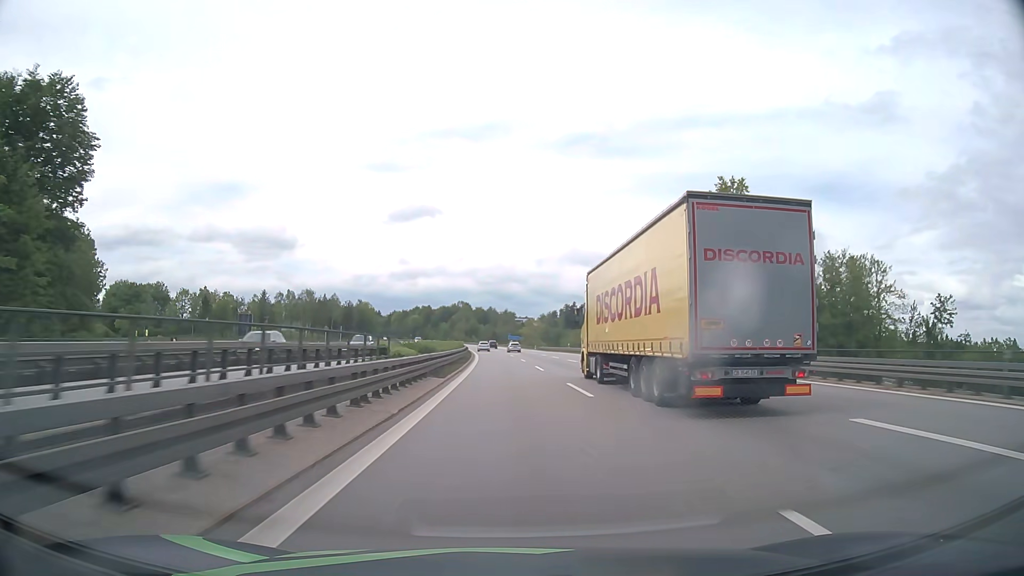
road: motorway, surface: asphalt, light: Day
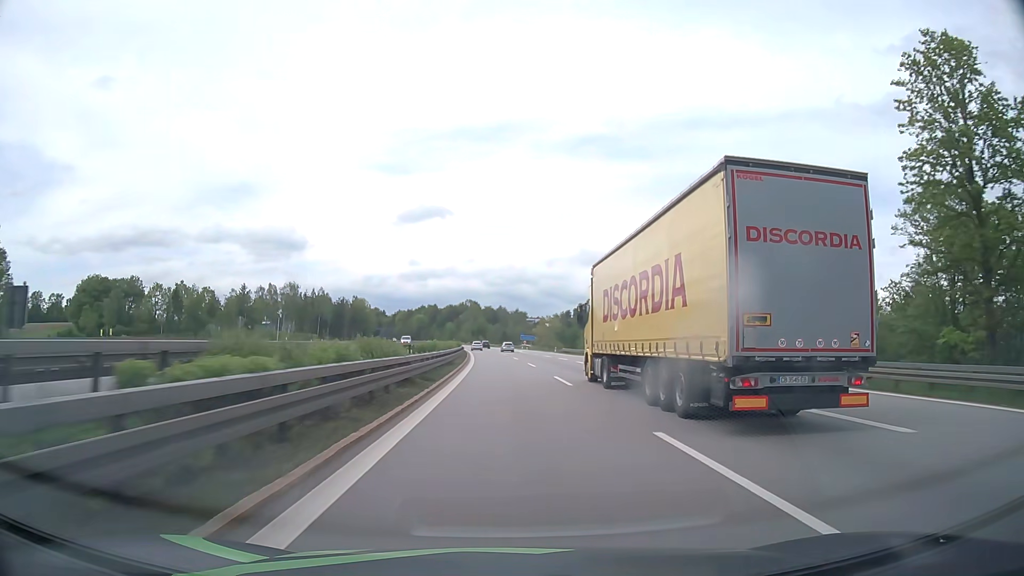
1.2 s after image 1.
(-0.3, +31.6) m; -1°
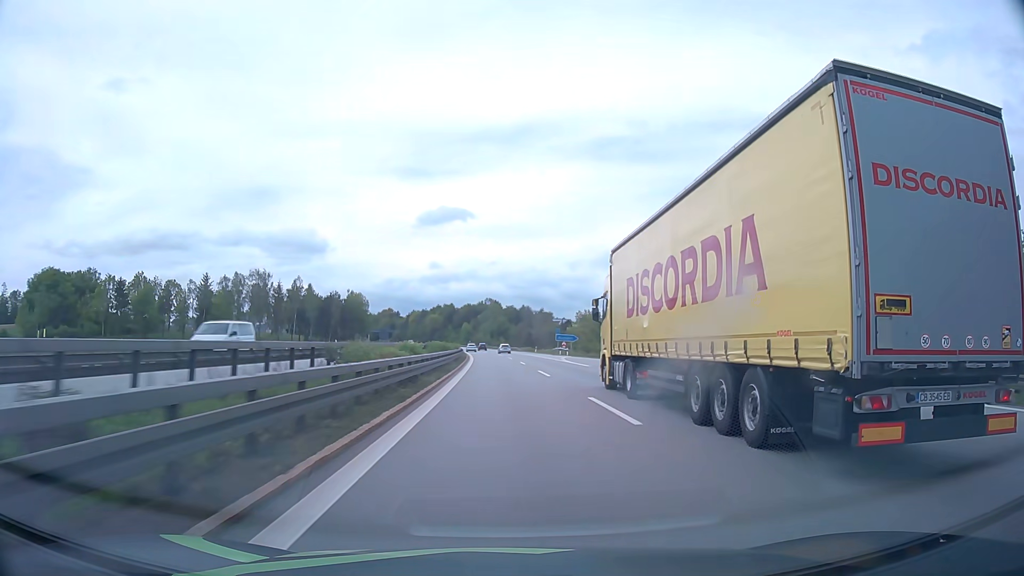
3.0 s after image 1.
(-0.8, +47.3) m; -2°
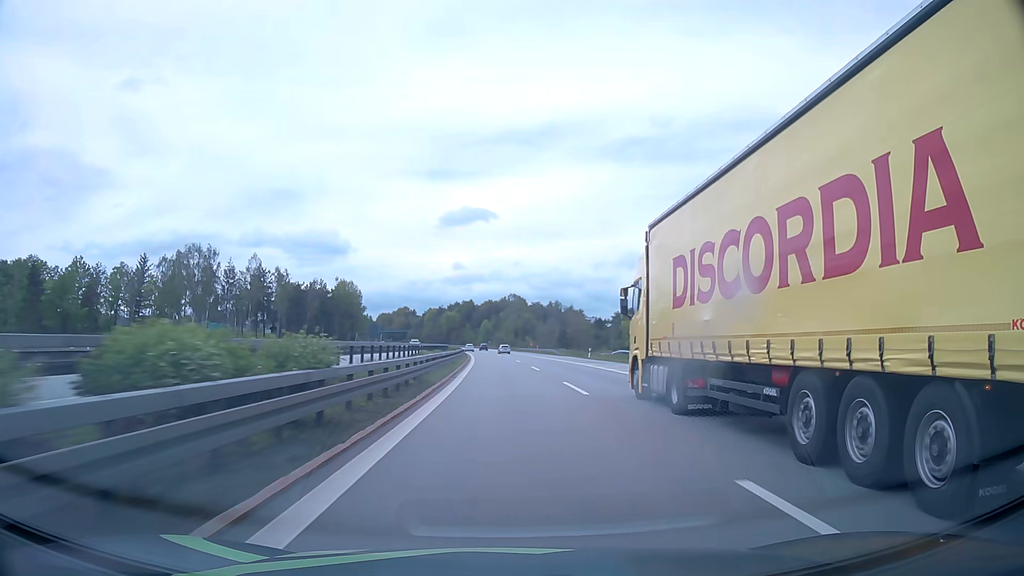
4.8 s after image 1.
(-0.9, +47.4) m; -2°
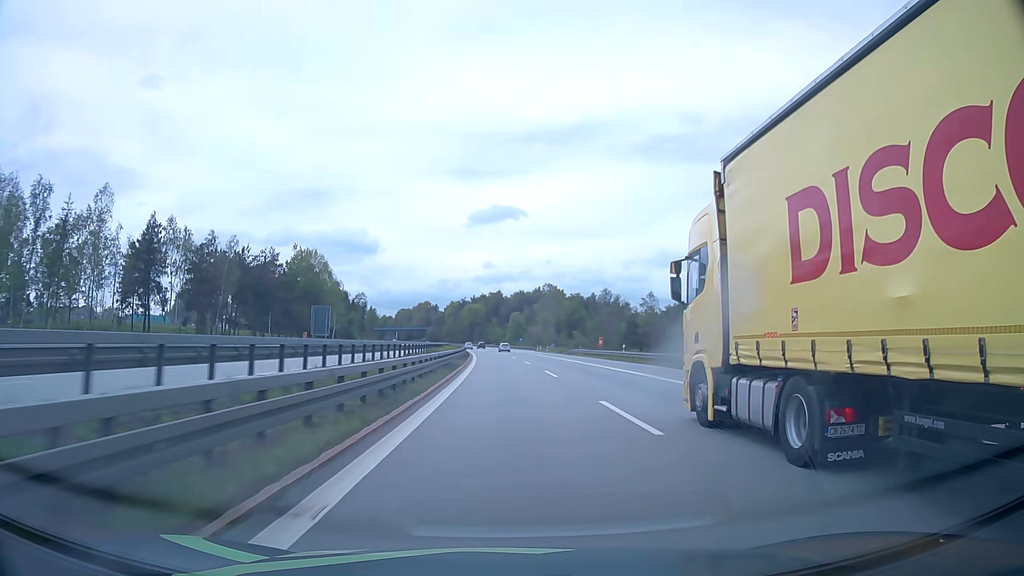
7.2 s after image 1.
(-1.4, +63.1) m; -3°
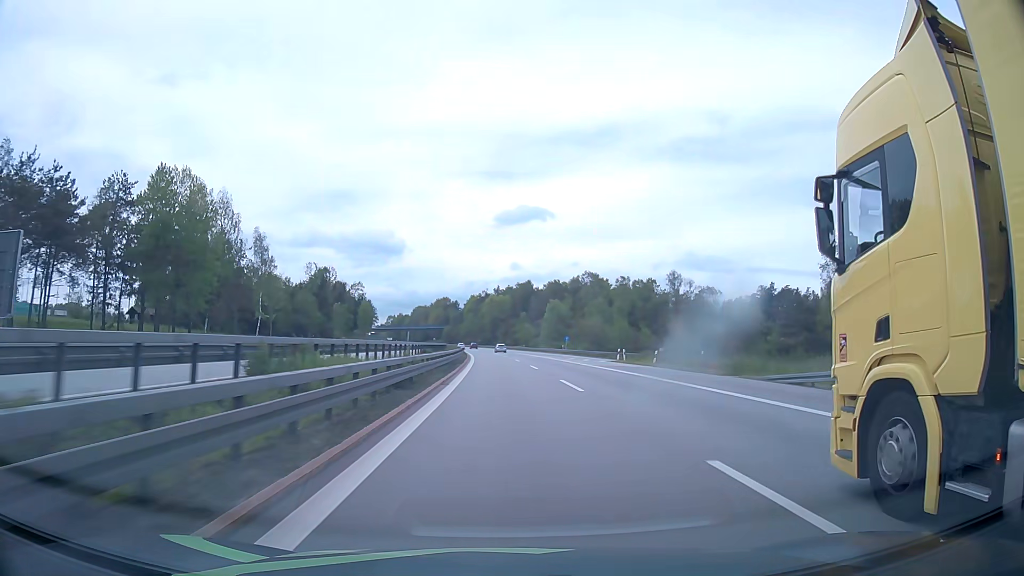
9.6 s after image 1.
(-1.1, +63.1) m; -2°
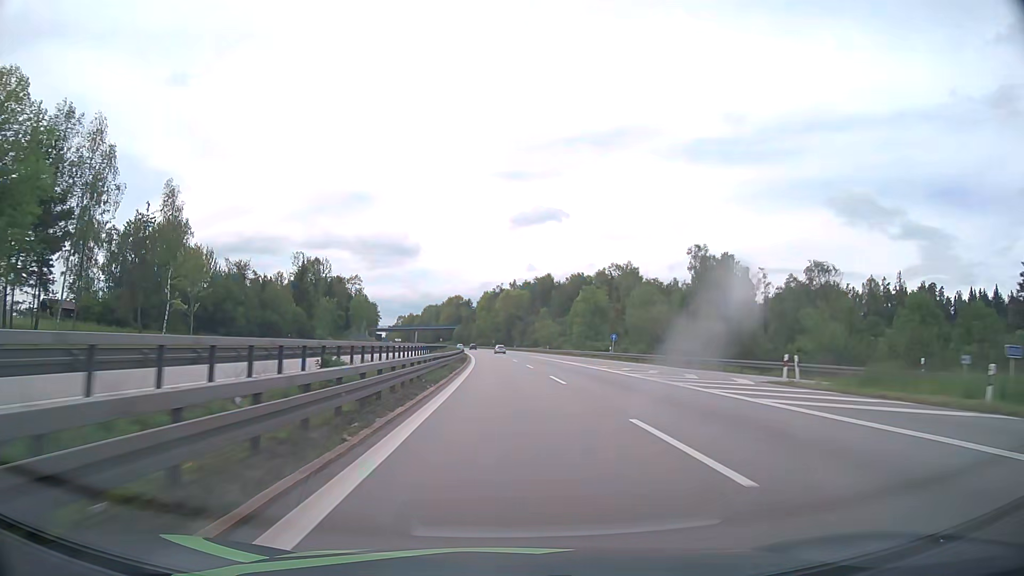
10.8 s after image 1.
(-0.4, +31.6) m; -1°
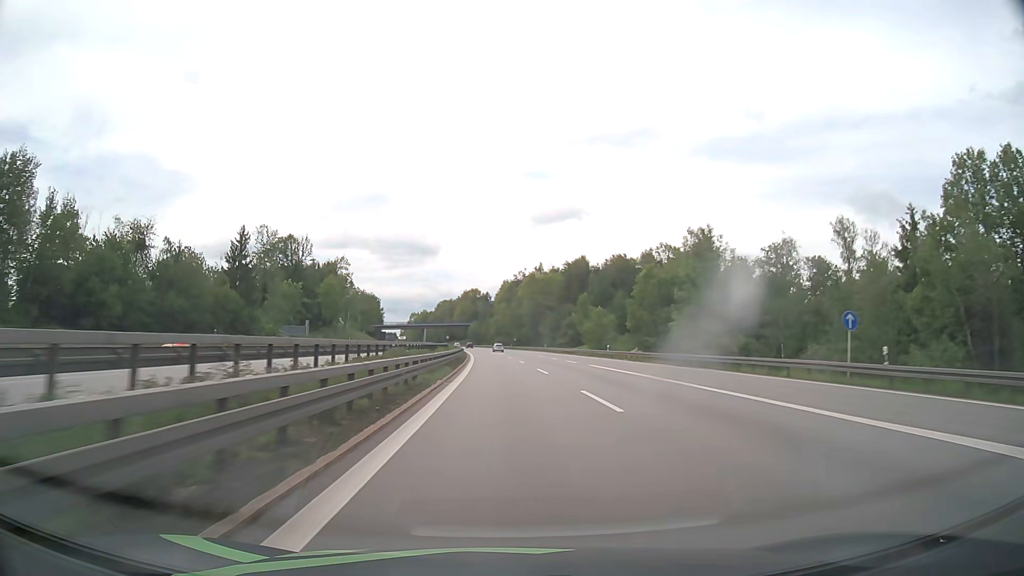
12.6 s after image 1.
(-0.9, +47.4) m; -2°
(0, +10) (0, +20) (0, +30) (0, +40) (-1, +50) (-1, +60) (-2, +70) (-2, +80) (-2, +90) (-3, +100) m
